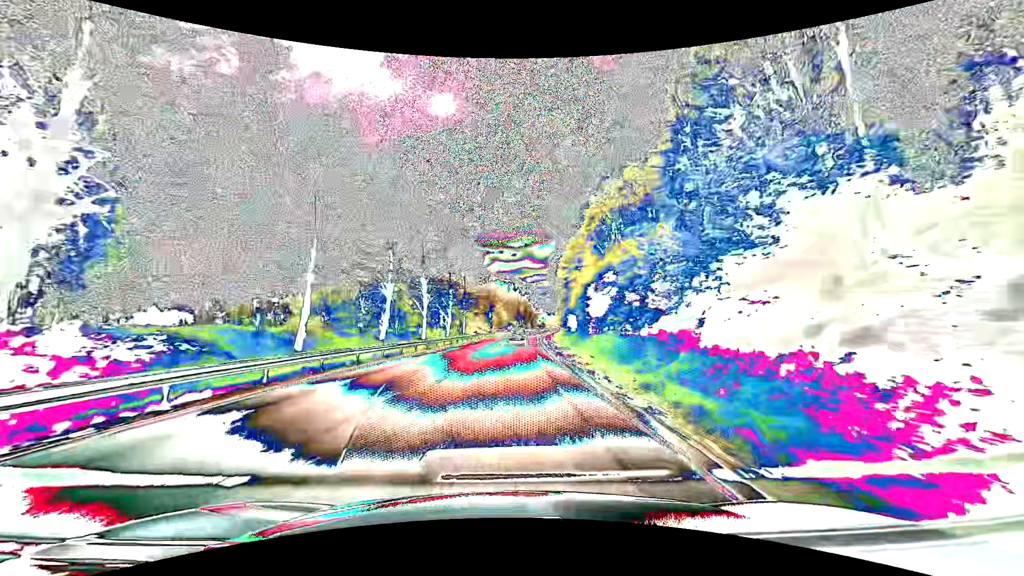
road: primary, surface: asphalt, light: Day
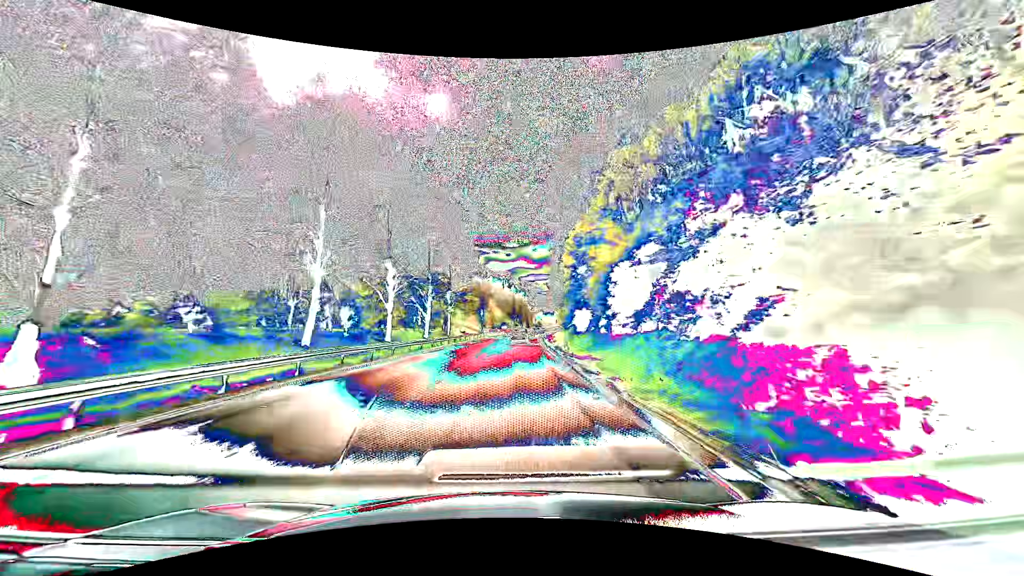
(0.0, +14.1) m; 0°
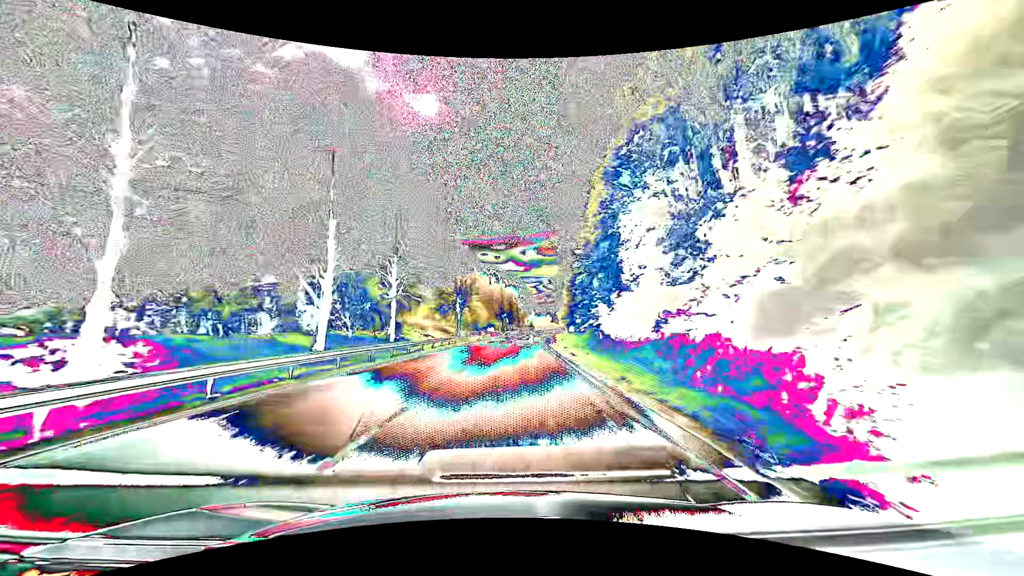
(+0.5, +28.8) m; +2°
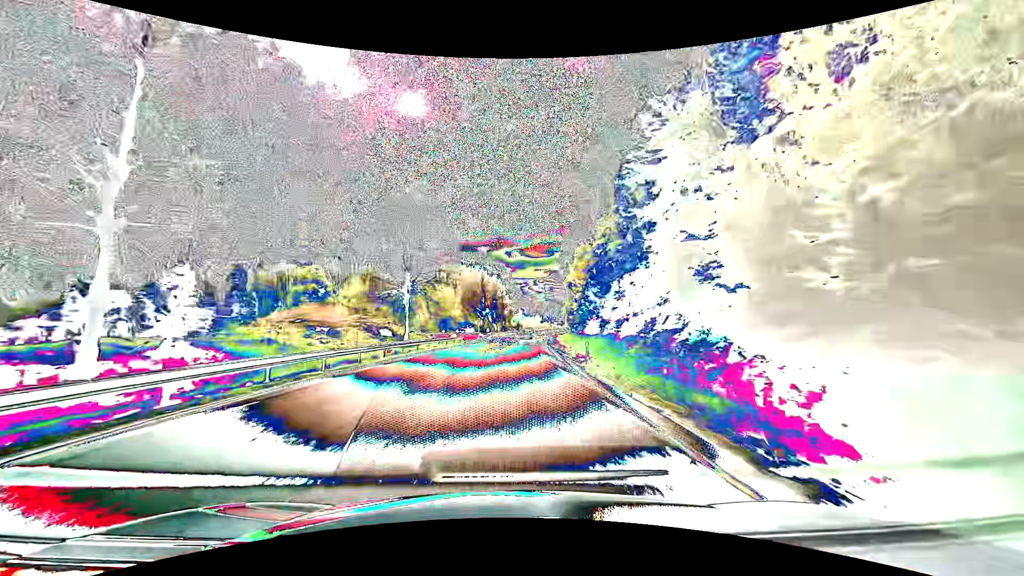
(+0.3, +29.5) m; +2°
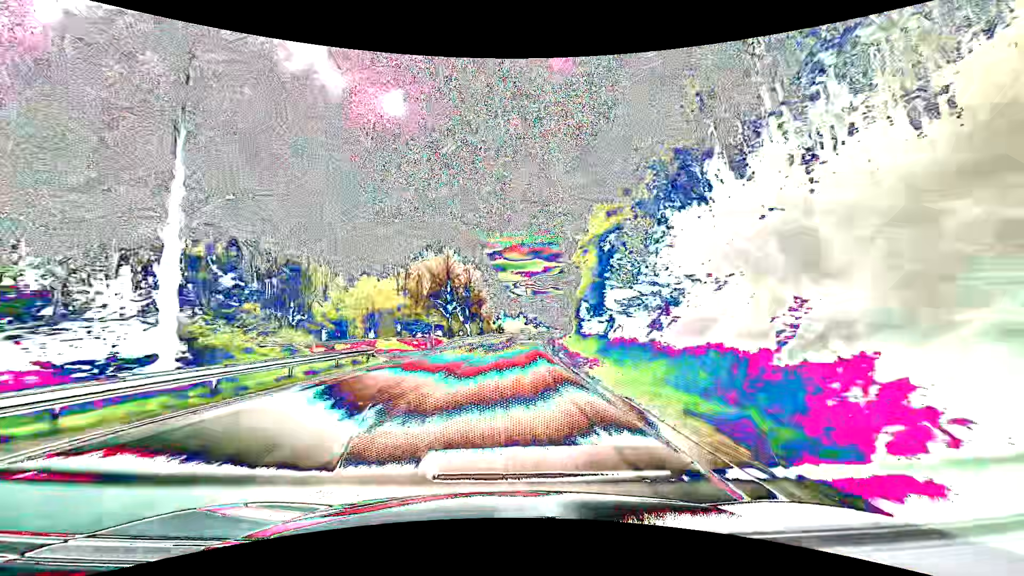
(+0.5, +30.1) m; +2°
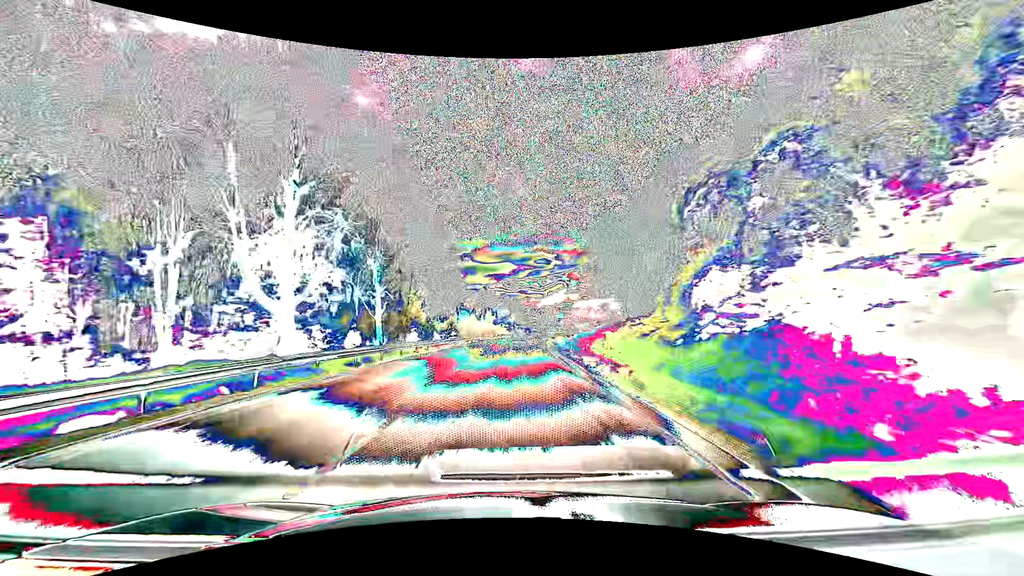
(+1.9, +61.3) m; +4°
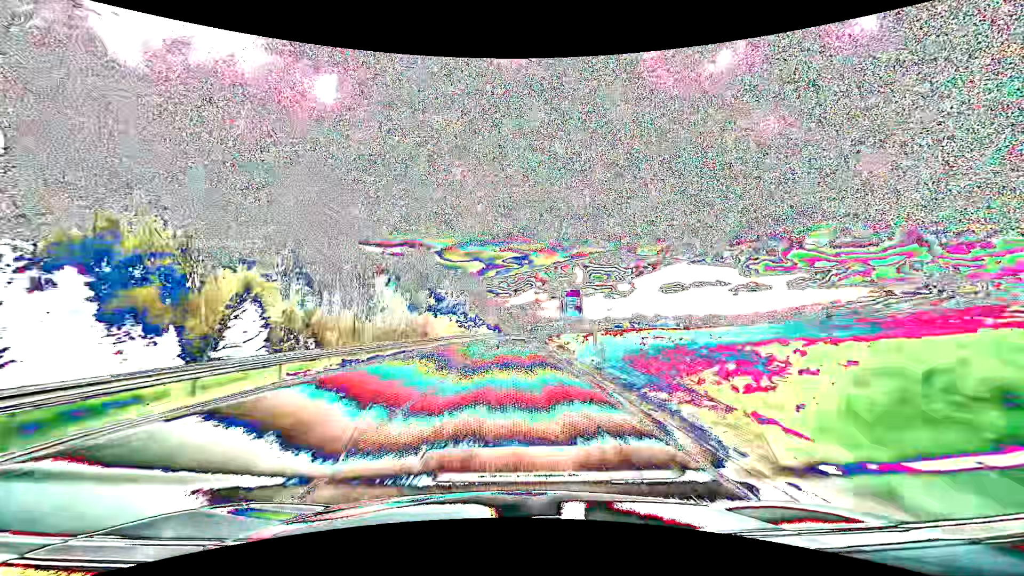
(+2.0, +62.2) m; +3°
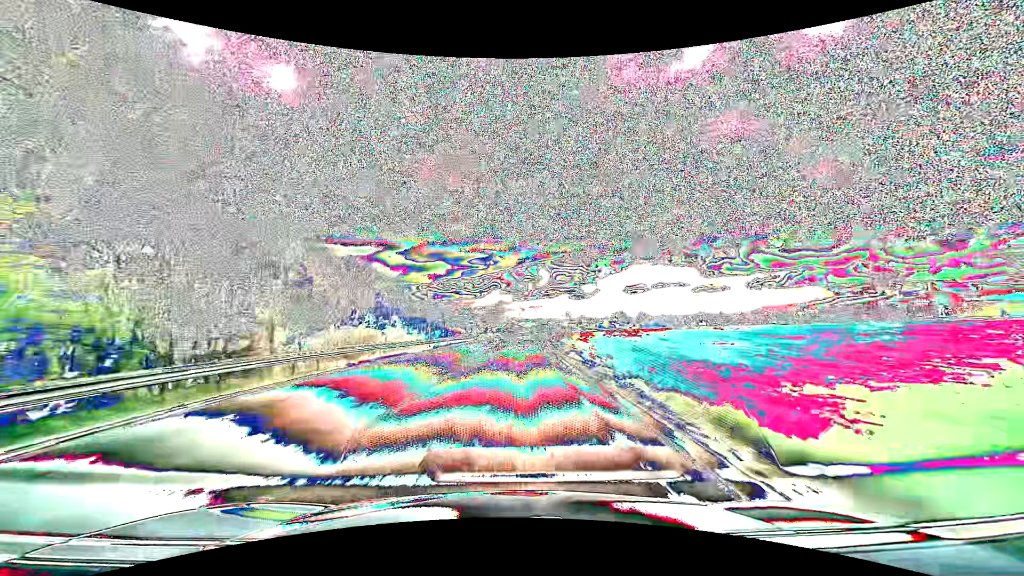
(+2.9, +78.4) m; +4°
(0, +10) (0, +20) (+1, +30) (+1, +40) (+2, +50) (+2, +60) (+3, +70) (+4, +80) (+4, +90) (+5, +100) m
